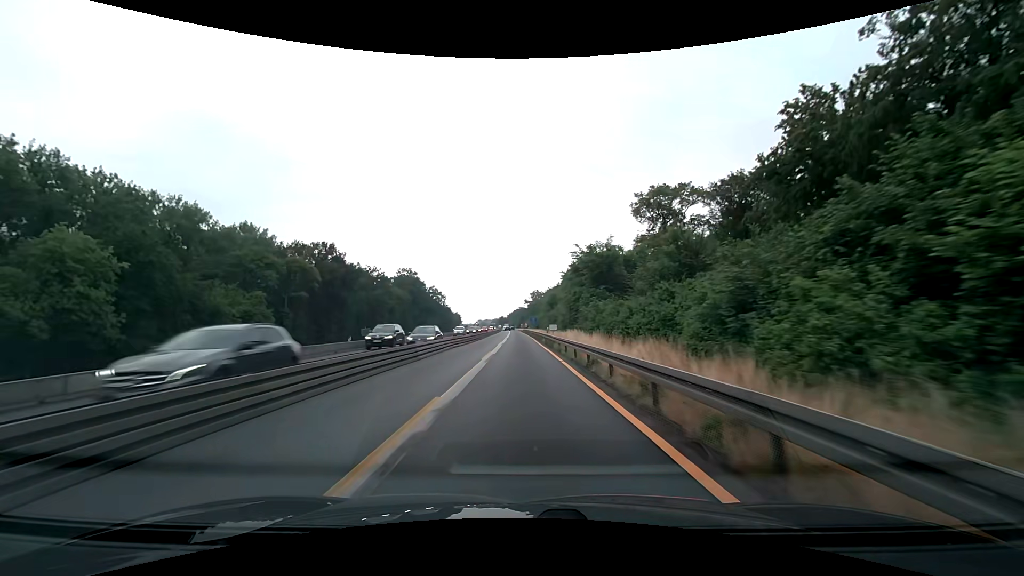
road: motorway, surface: asphalt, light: Day
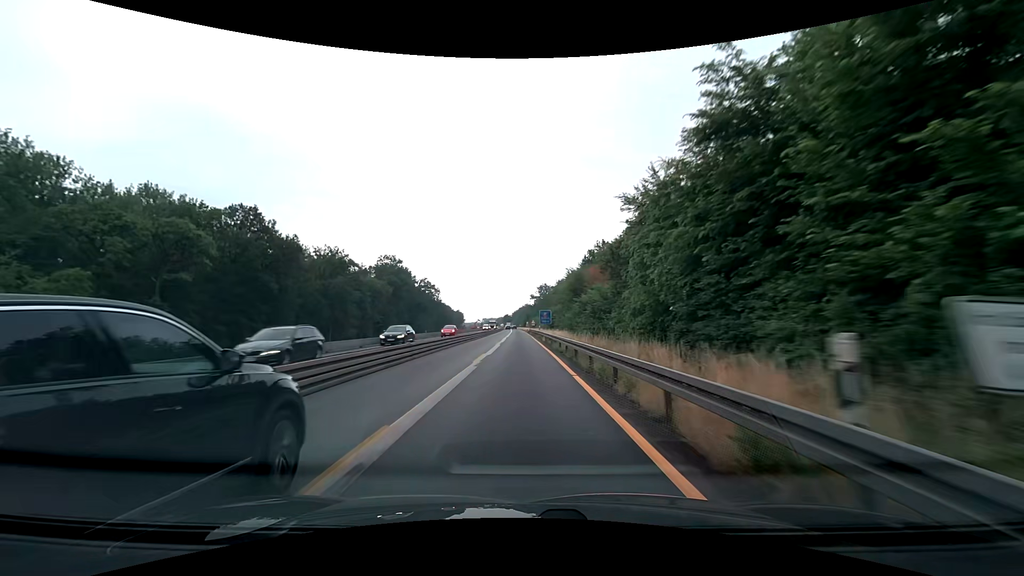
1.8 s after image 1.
(-0.1, +37.5) m; -1°
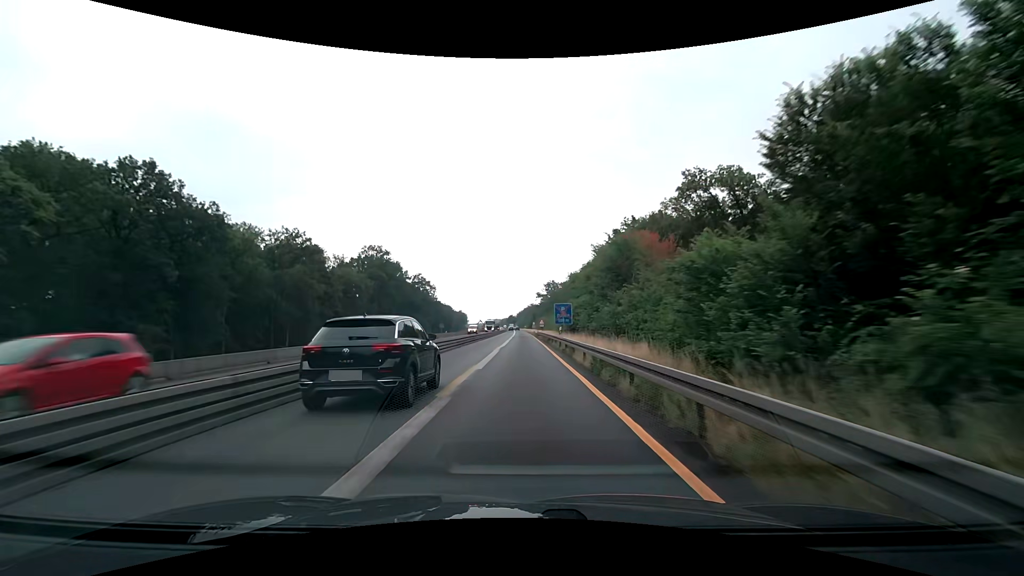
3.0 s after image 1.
(-0.2, +25.0) m; -1°
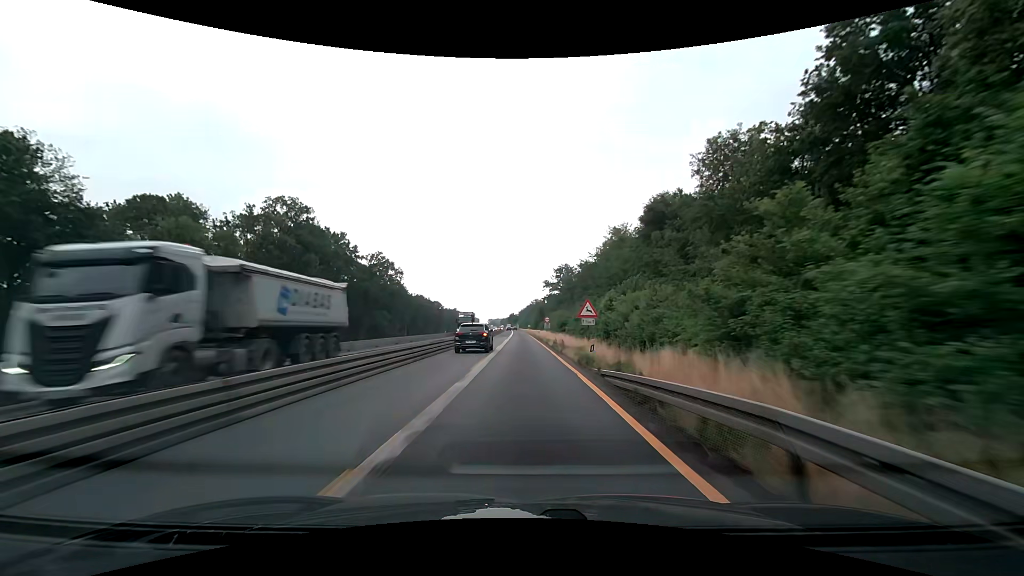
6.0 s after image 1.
(0.0, +62.4) m; 0°
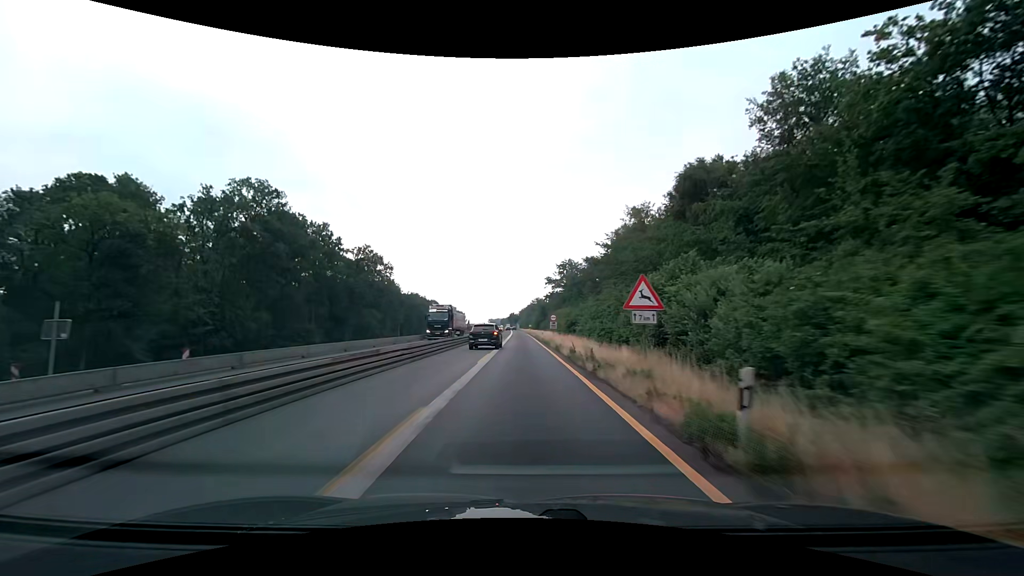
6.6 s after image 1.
(0.0, +12.5) m; 0°
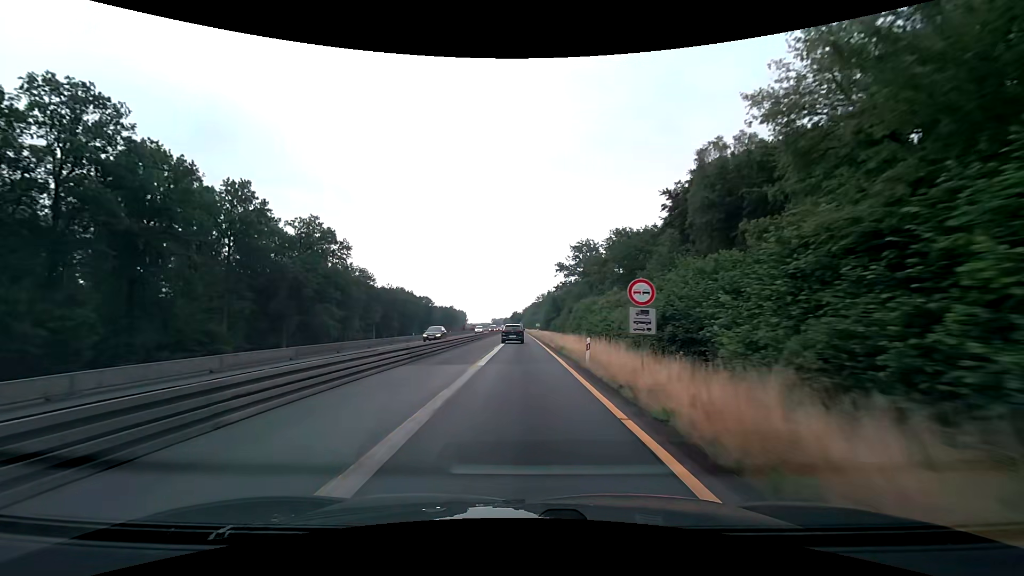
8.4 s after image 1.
(-0.1, +37.5) m; 0°
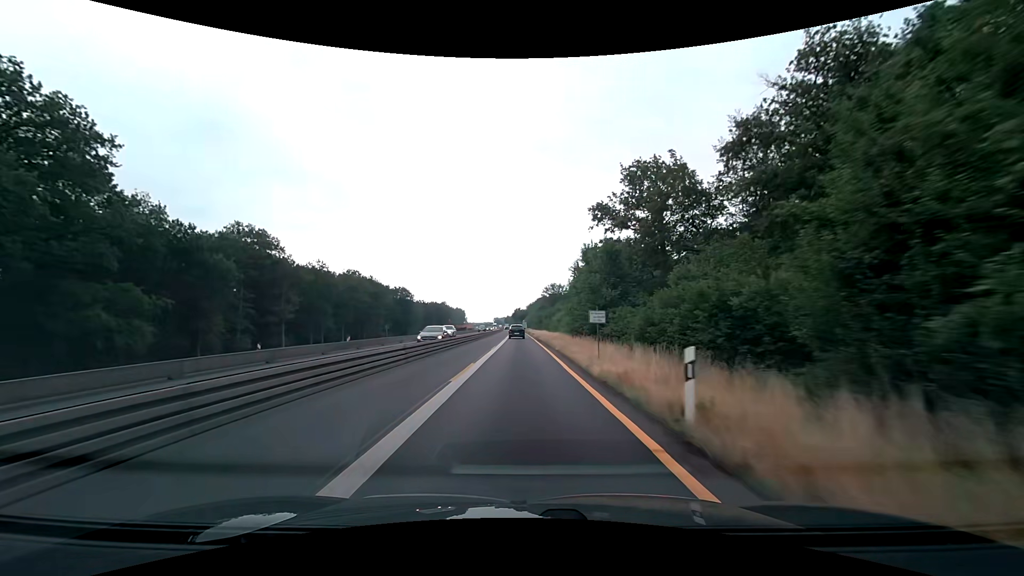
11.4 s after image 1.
(-0.3, +62.5) m; 0°
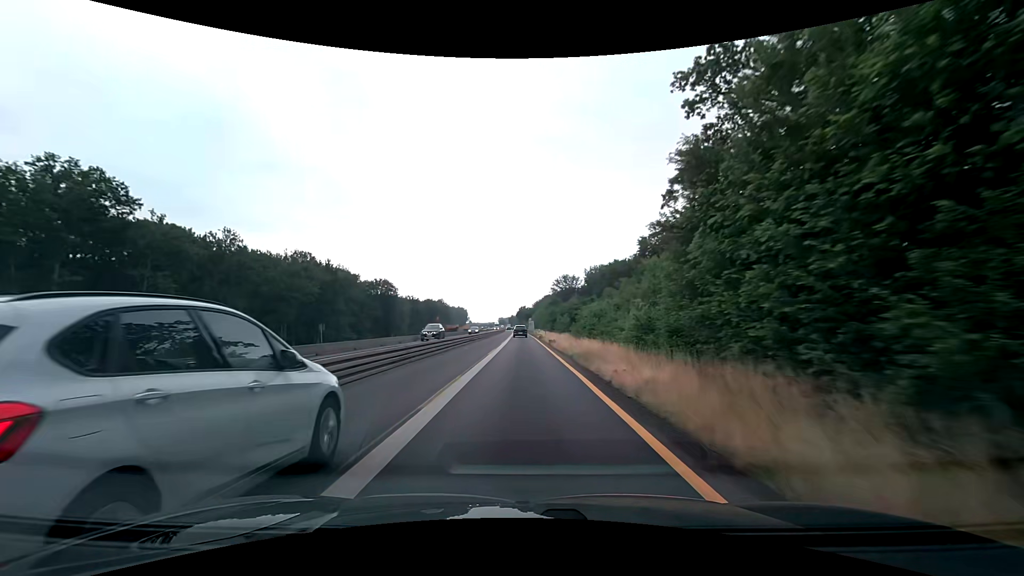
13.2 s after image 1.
(-0.3, +37.5) m; -1°
(0, +10) (0, +20) (0, +30) (0, +40) (0, +50) (0, +60) (0, +70) (0, +80) (0, +90) (-1, +100) m
